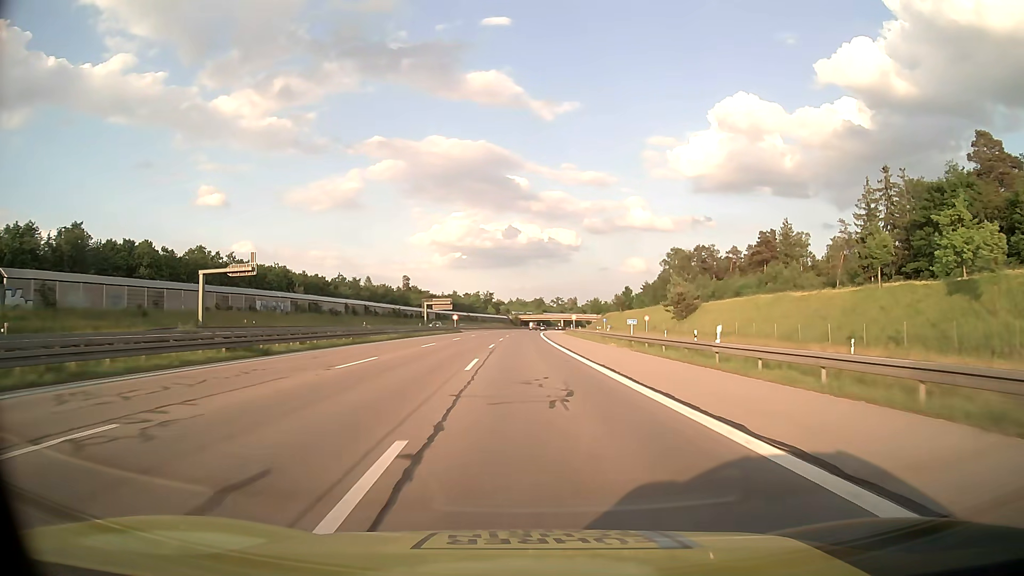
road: motorway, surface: asphalt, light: Day
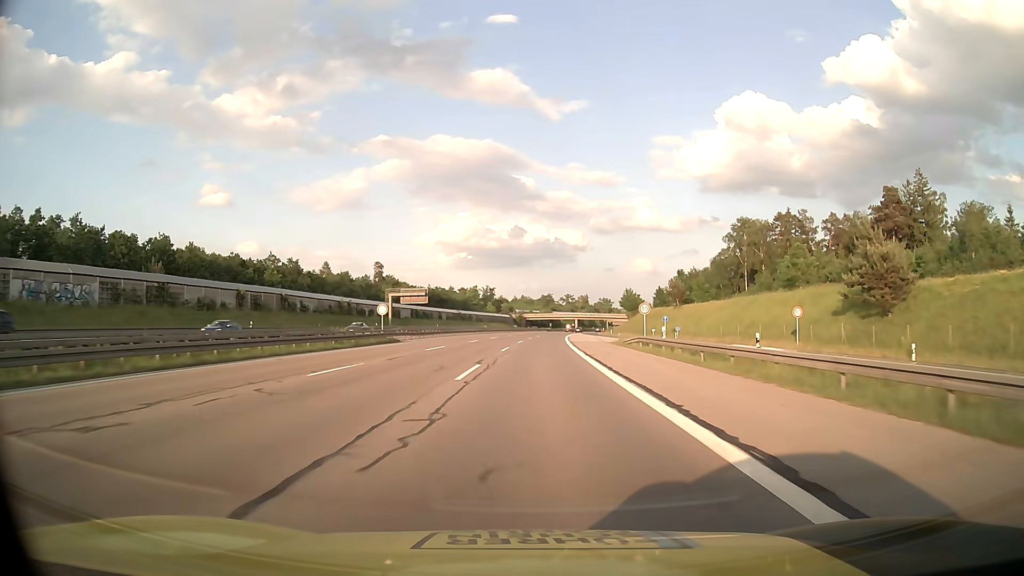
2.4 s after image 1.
(-0.5, +57.2) m; -1°
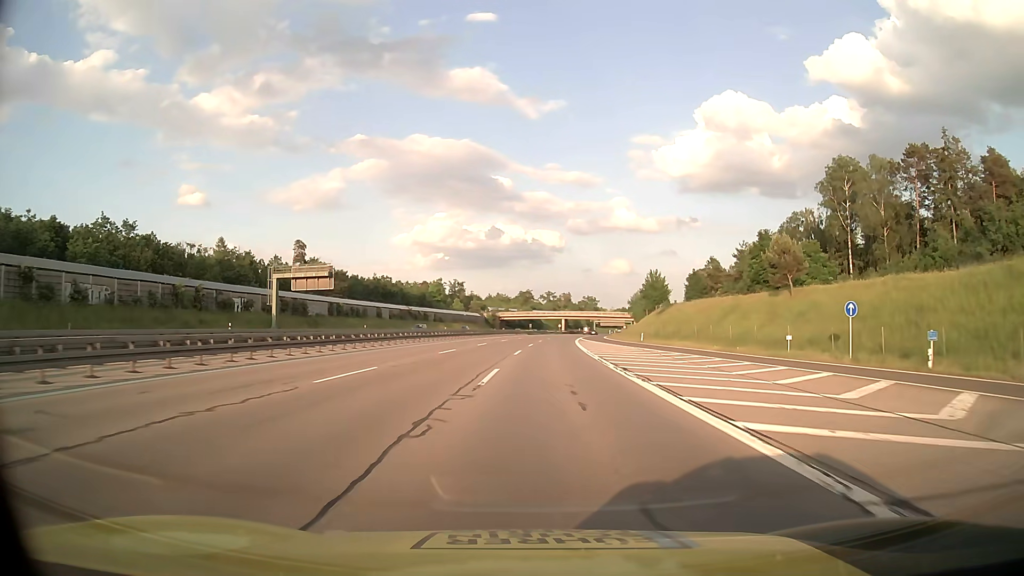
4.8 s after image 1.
(+0.6, +54.3) m; +2°
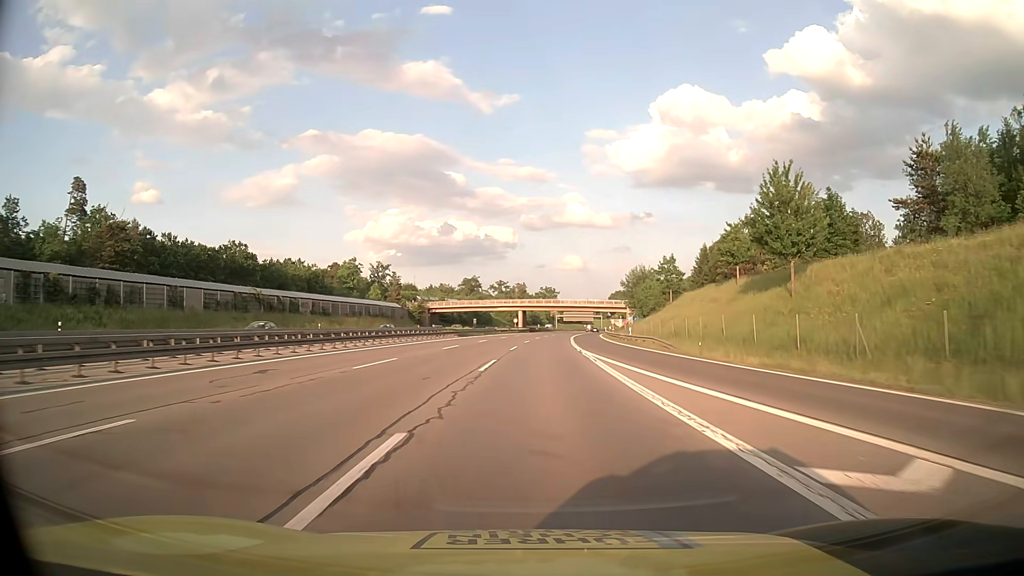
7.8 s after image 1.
(+2.6, +68.0) m; +4°
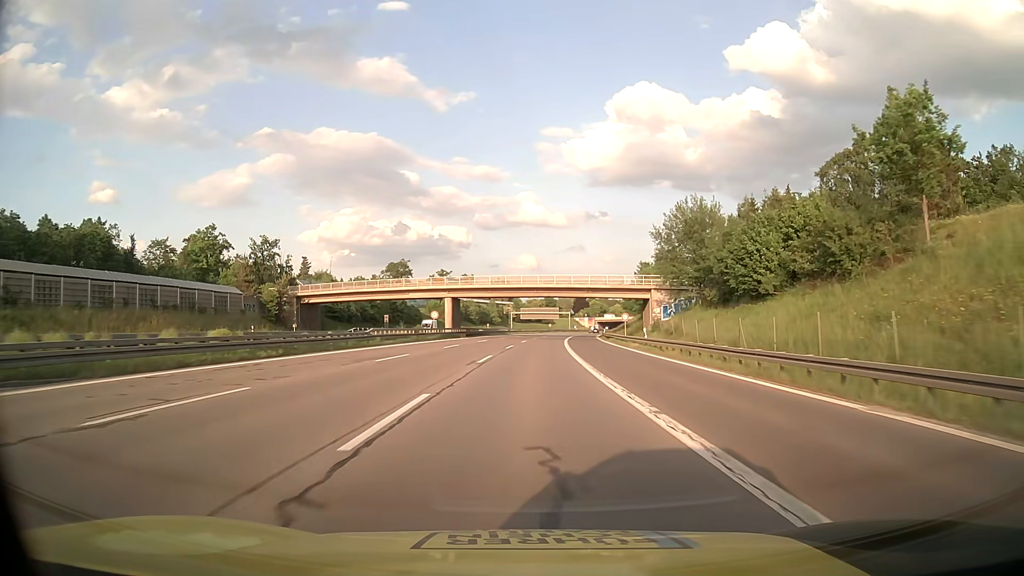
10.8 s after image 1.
(+2.5, +67.1) m; +4°
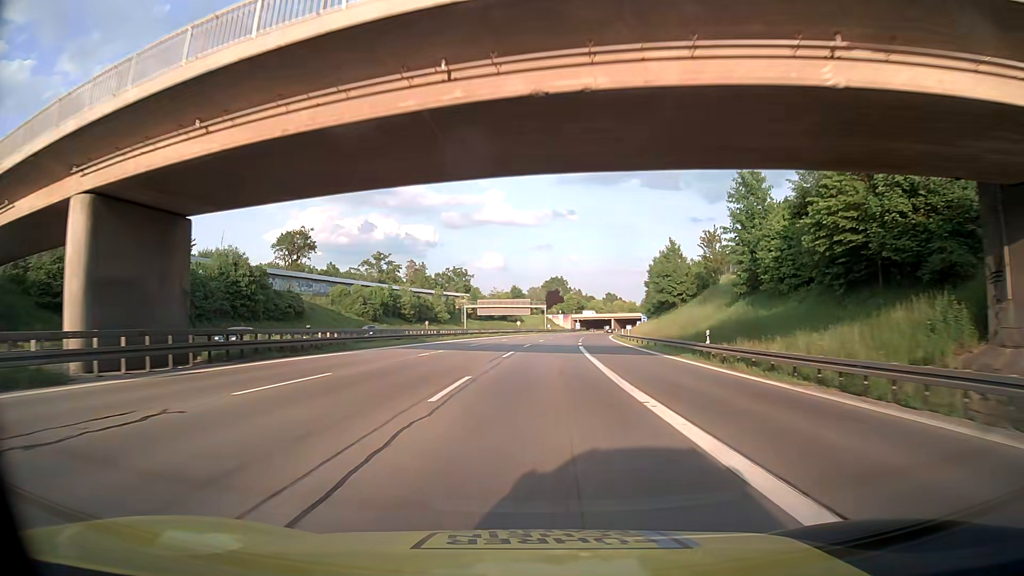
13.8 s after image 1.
(+1.7, +66.3) m; +3°
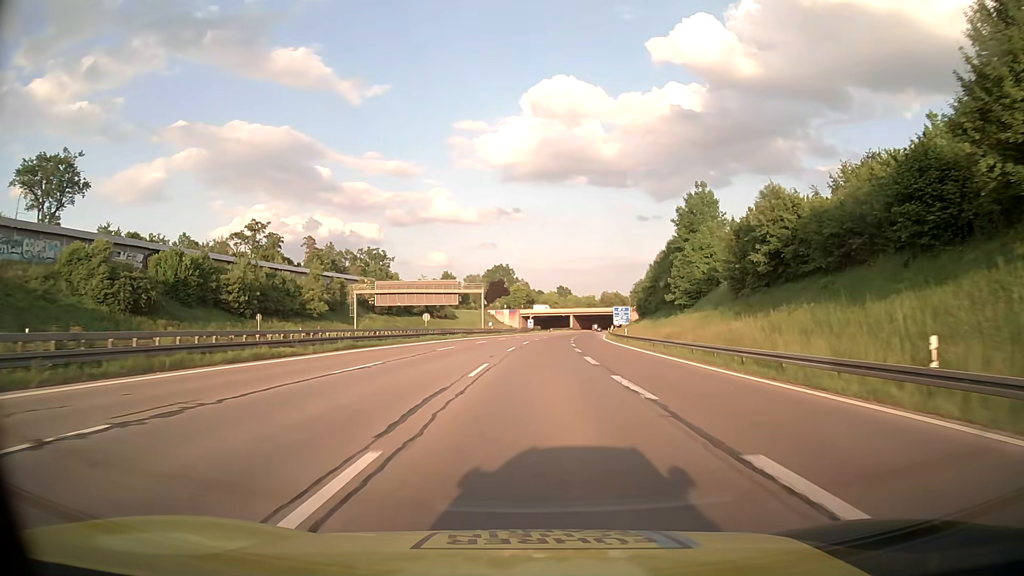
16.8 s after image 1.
(+2.6, +66.2) m; +5°
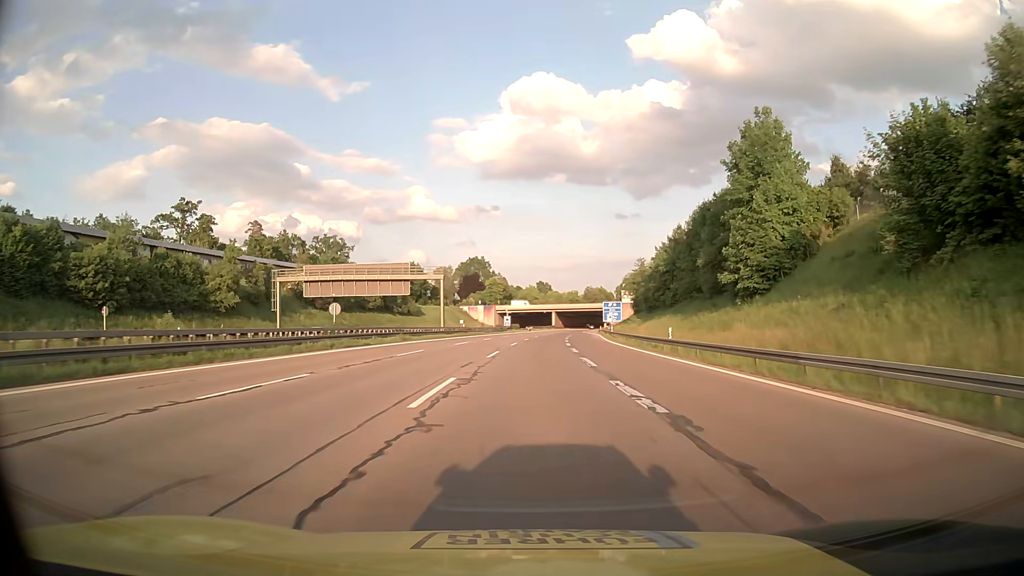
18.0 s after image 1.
(+0.4, +26.5) m; +2°
(0, +10) (0, +20) (0, +30) (+1, +40) (+1, +50) (+1, +60) (+2, +70) (+2, +80) (+3, +90) (+4, +100) m
